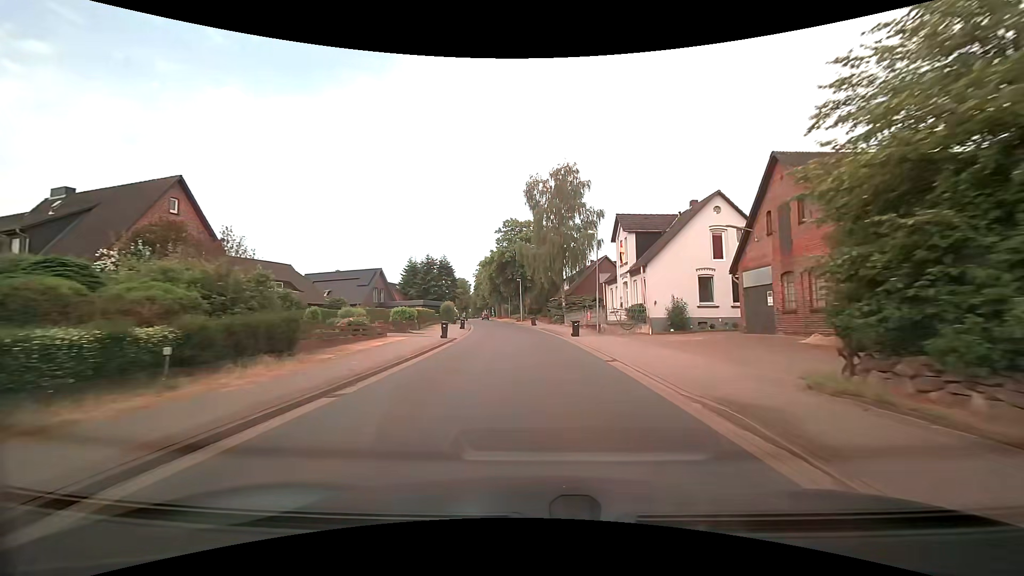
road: tertiary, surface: asphalt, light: Day
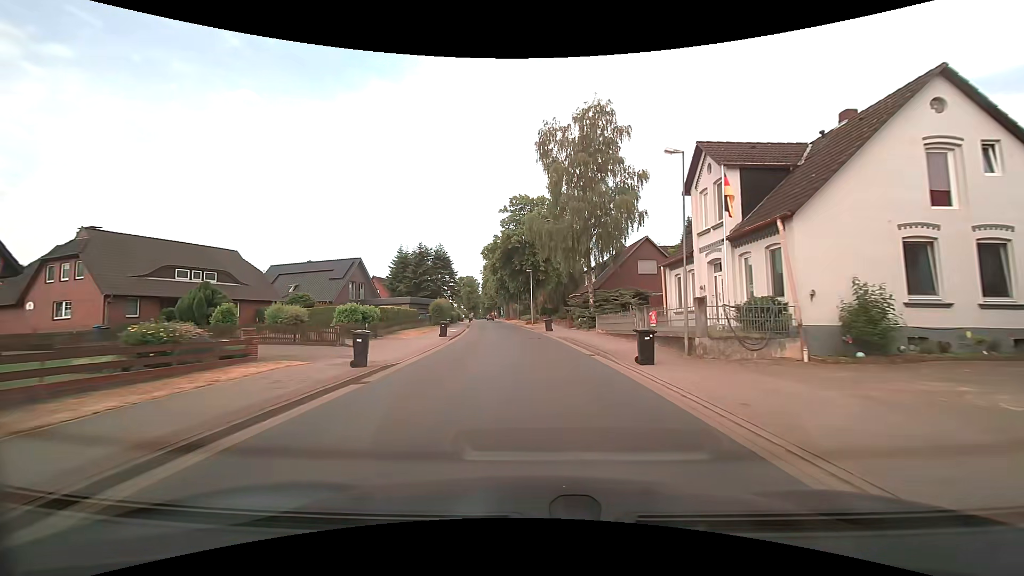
(-0.3, +15.4) m; -2°
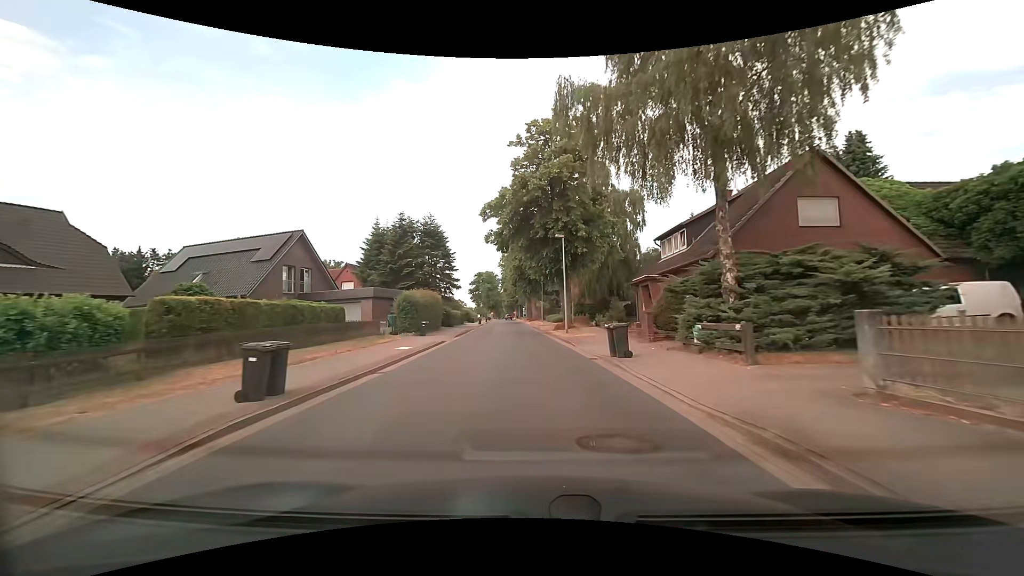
(-0.4, +23.0) m; -3°
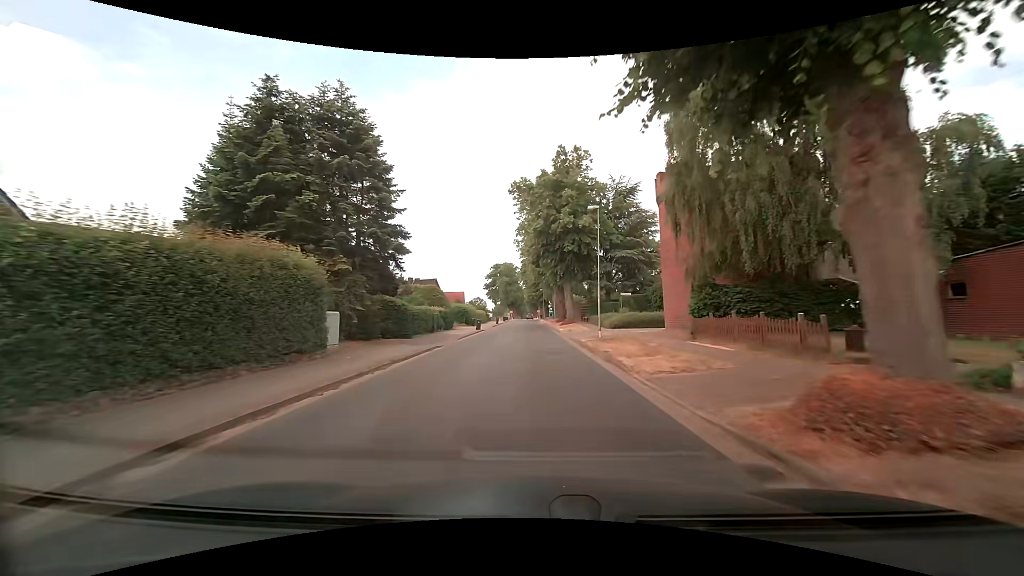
(-0.6, +30.7) m; -2°
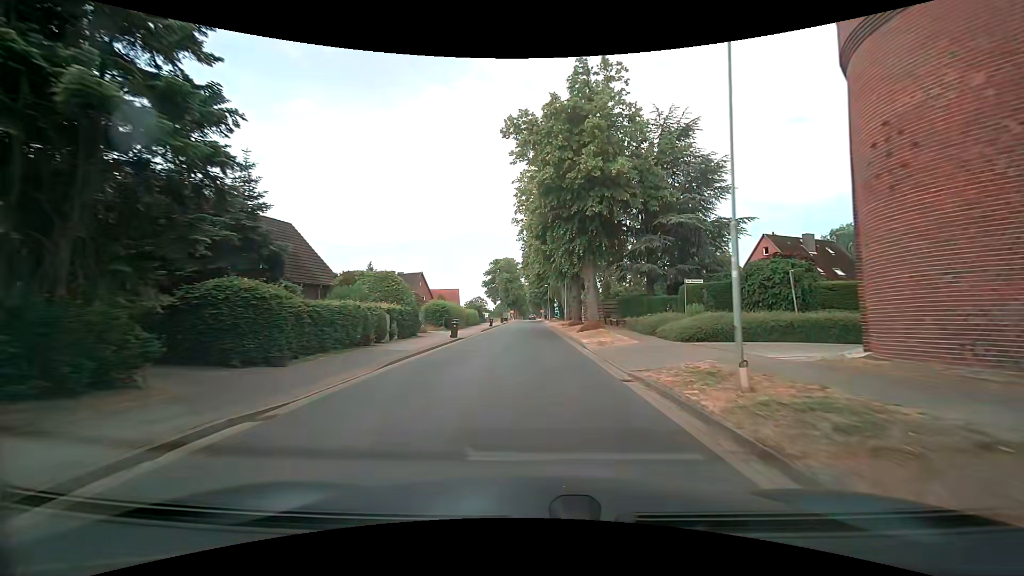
(-0.1, +15.3) m; 0°
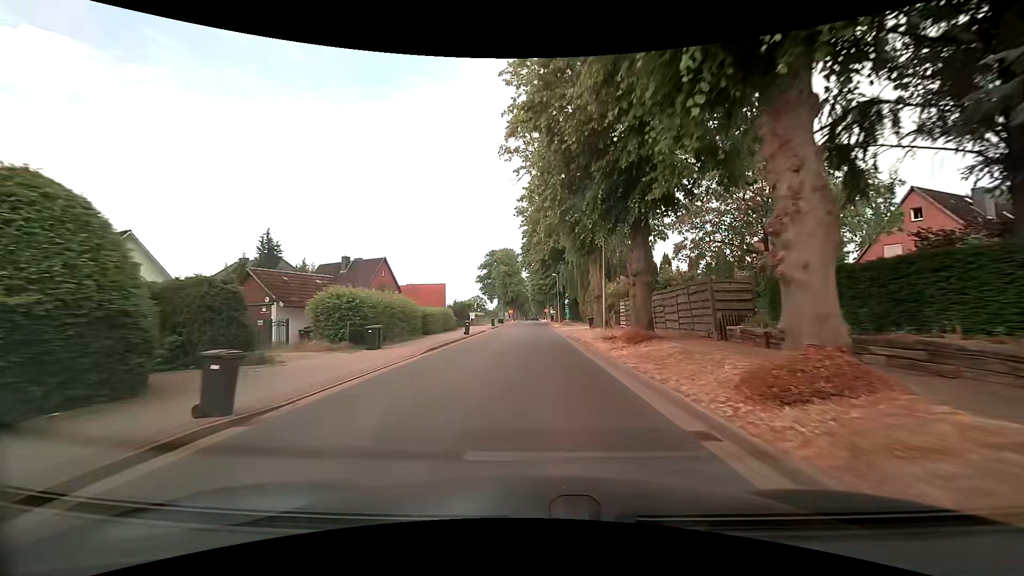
(-0.1, +22.8) m; 0°
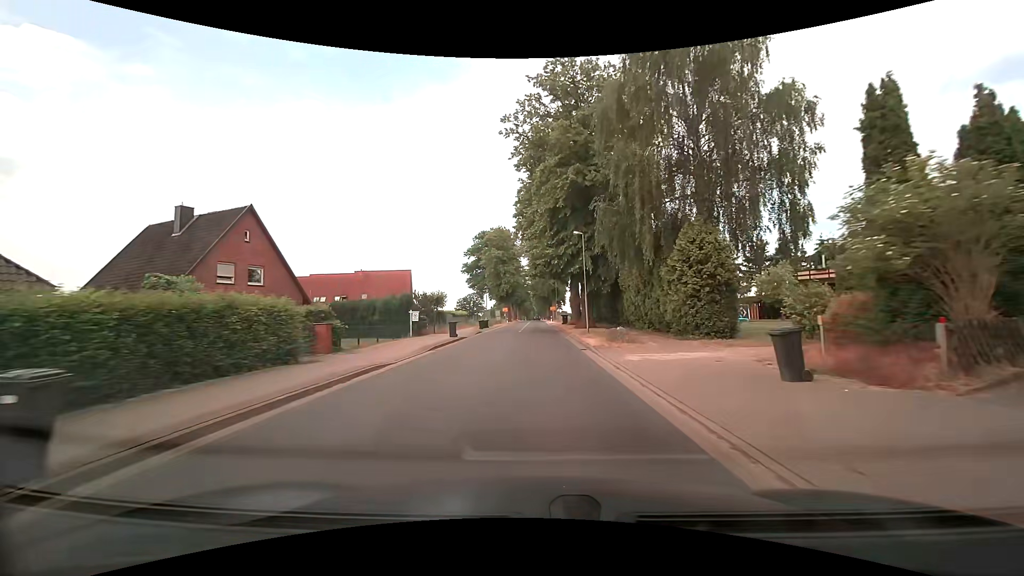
(0.0, +30.2) m; 0°
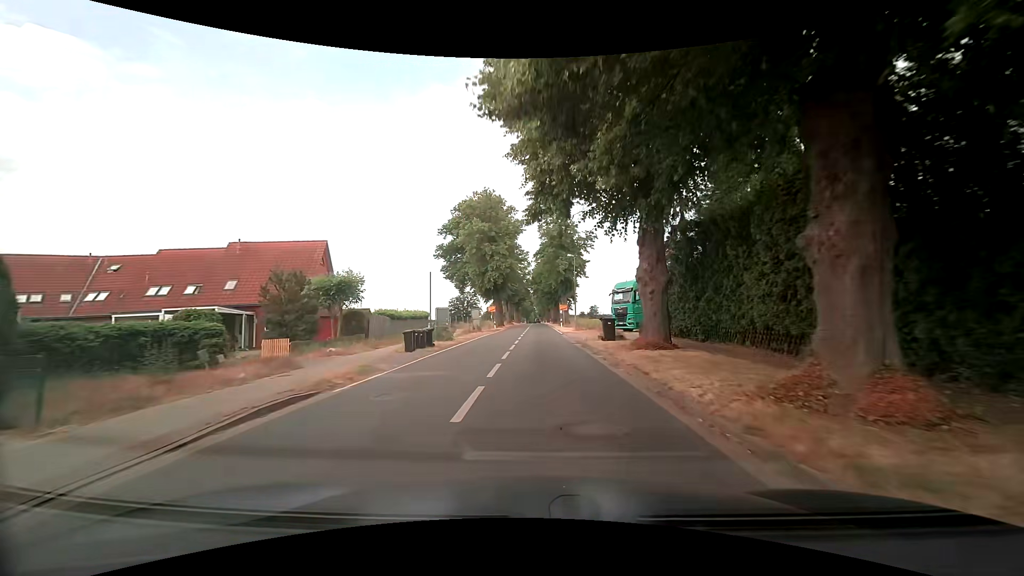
(-0.1, +30.2) m; 0°
(0, +10) (0, +20) (0, +30) (0, +40) (0, +50) (0, +60) (0, +70) (0, +80) (0, +90) (0, +100) m
